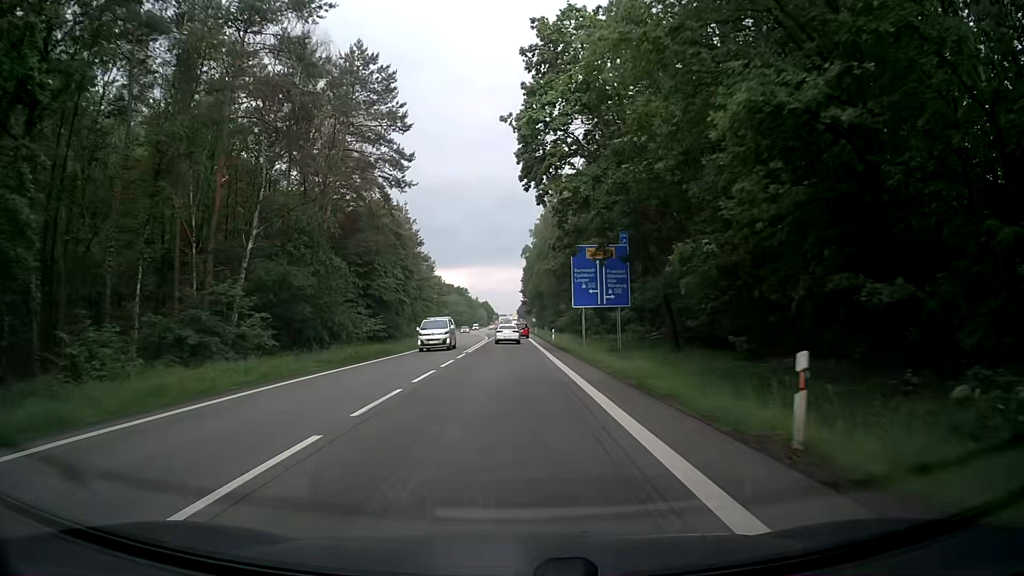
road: secondary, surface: asphalt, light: Day
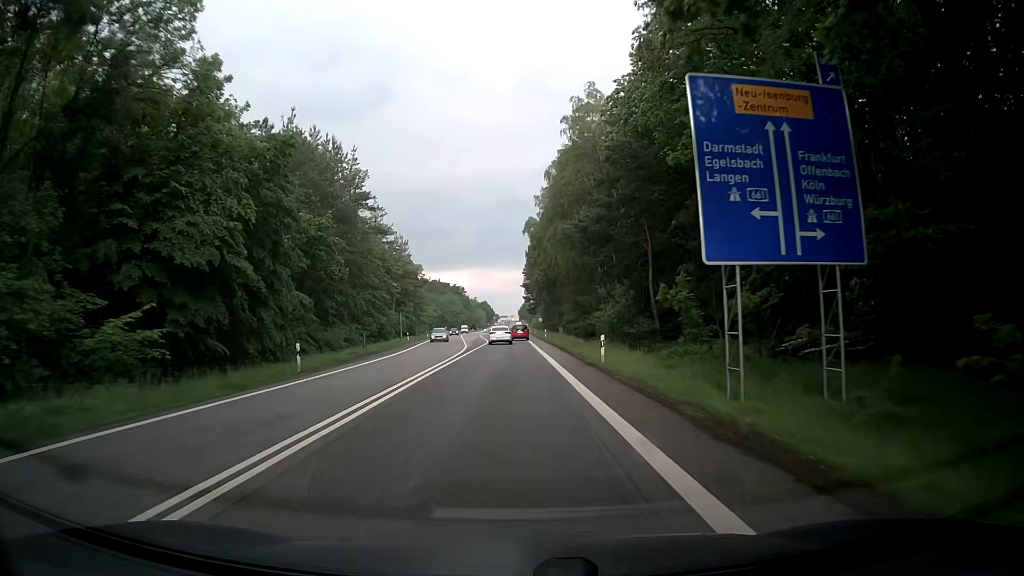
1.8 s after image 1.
(0.0, +33.3) m; 0°
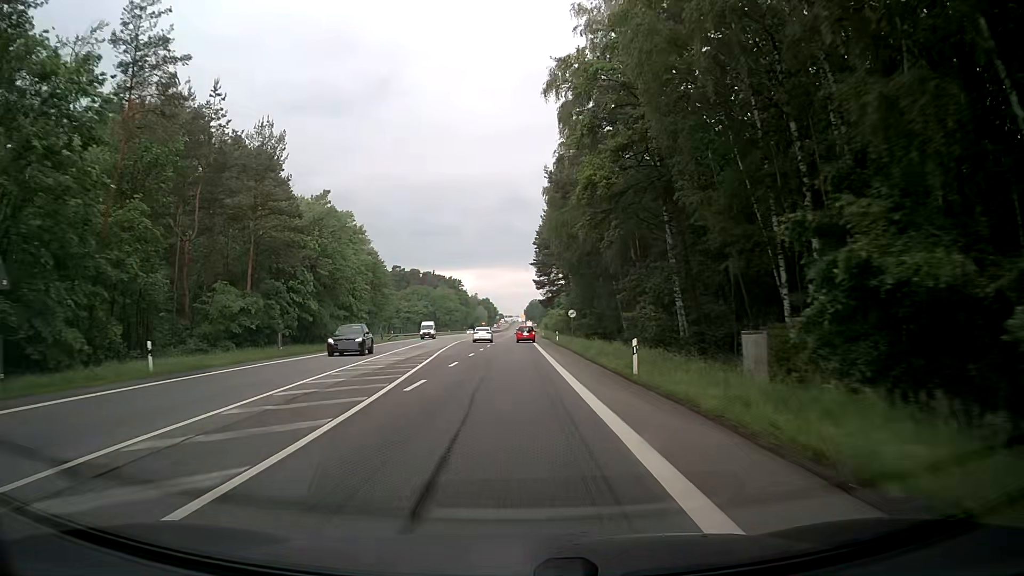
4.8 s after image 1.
(-0.6, +55.5) m; -1°
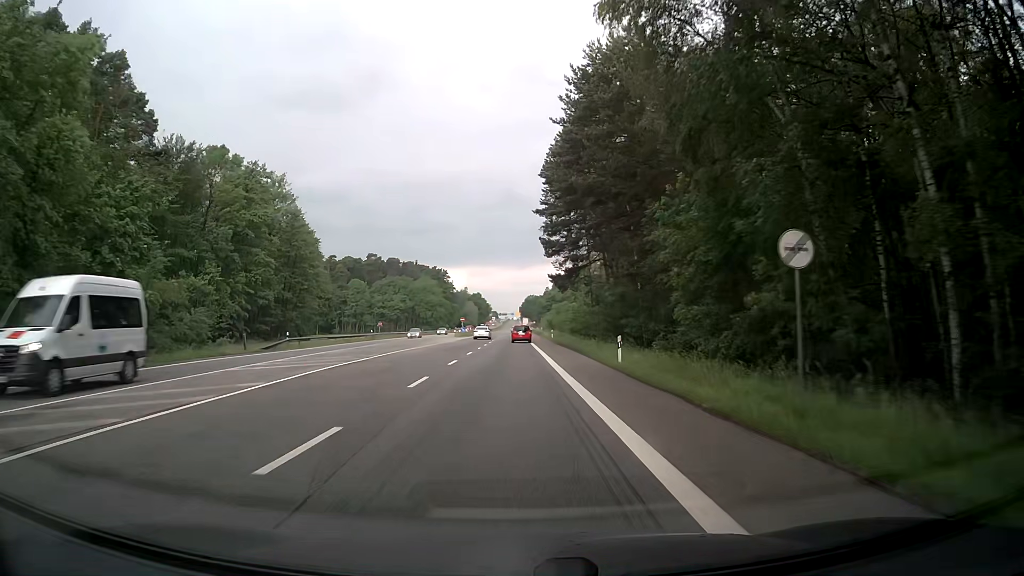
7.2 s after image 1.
(+0.2, +44.4) m; +1°
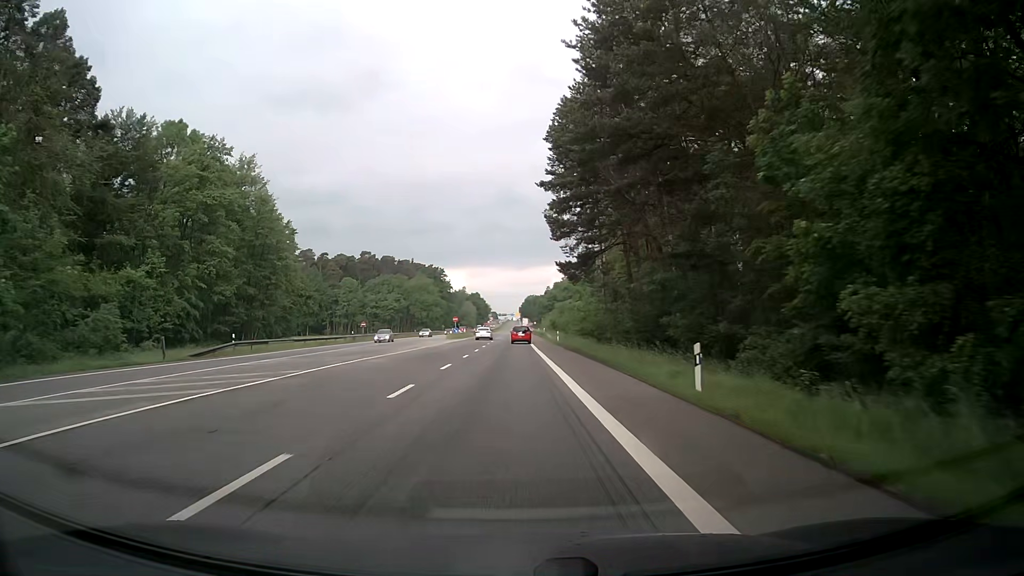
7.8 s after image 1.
(0.0, +11.1) m; 0°
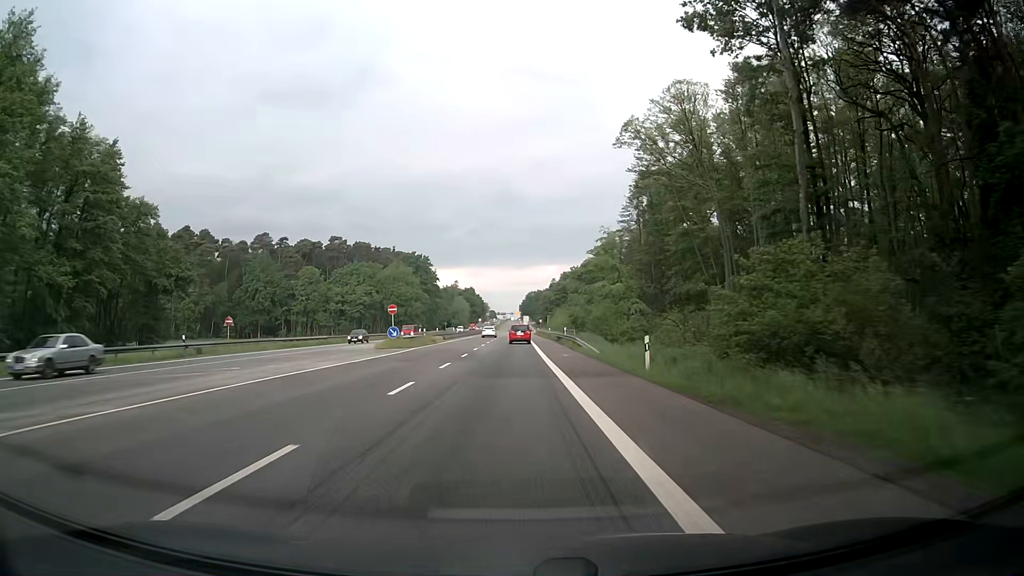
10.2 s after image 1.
(+0.1, +44.5) m; 0°
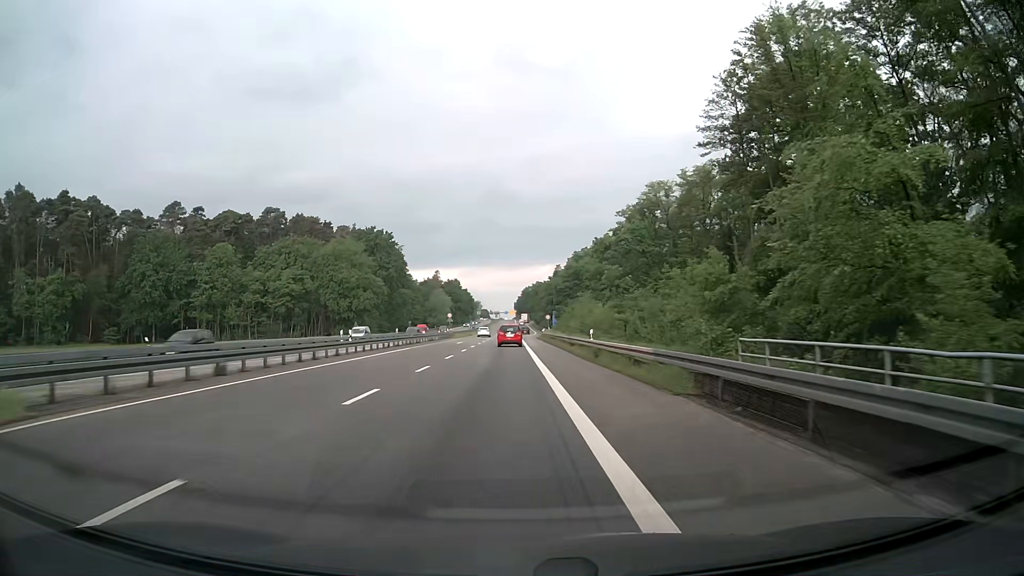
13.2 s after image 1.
(+0.1, +55.6) m; 0°
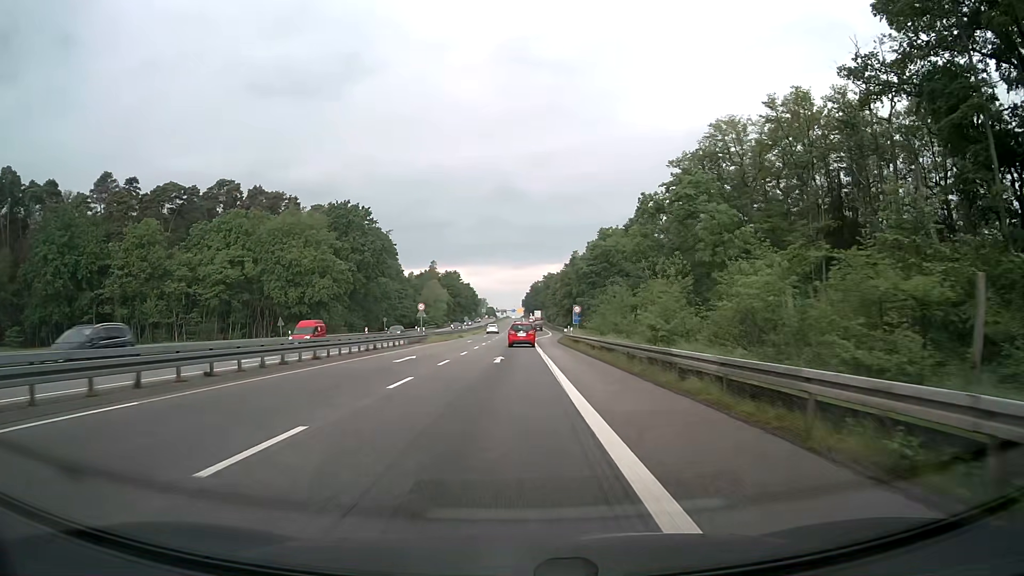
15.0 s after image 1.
(-0.2, +32.8) m; -1°
(0, +10) (0, +20) (0, +30) (0, +40) (+1, +50) (+1, +60) (+1, +70) (+2, +80) (+3, +90) (+3, +100) m
